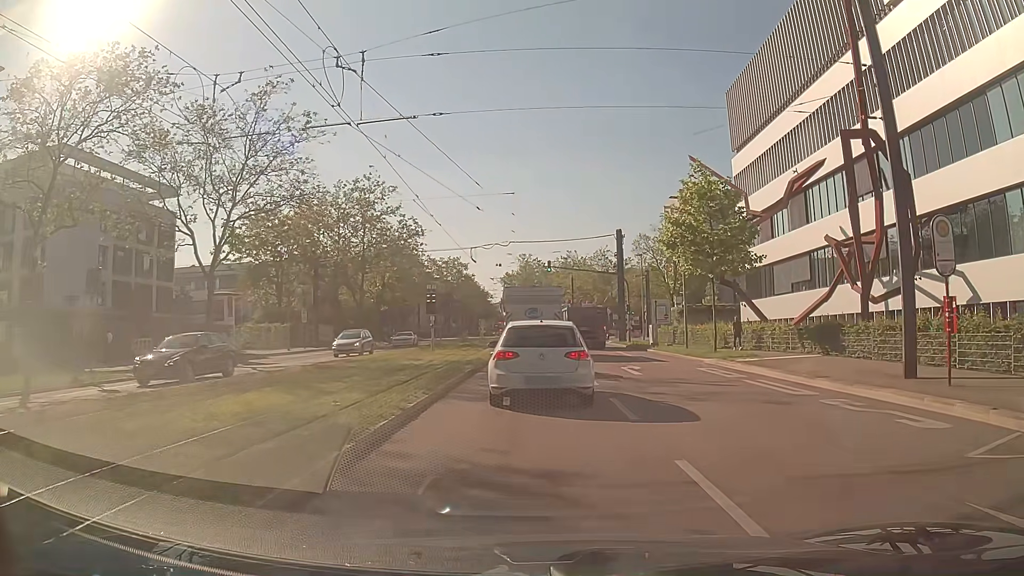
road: secondary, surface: asphalt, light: Day
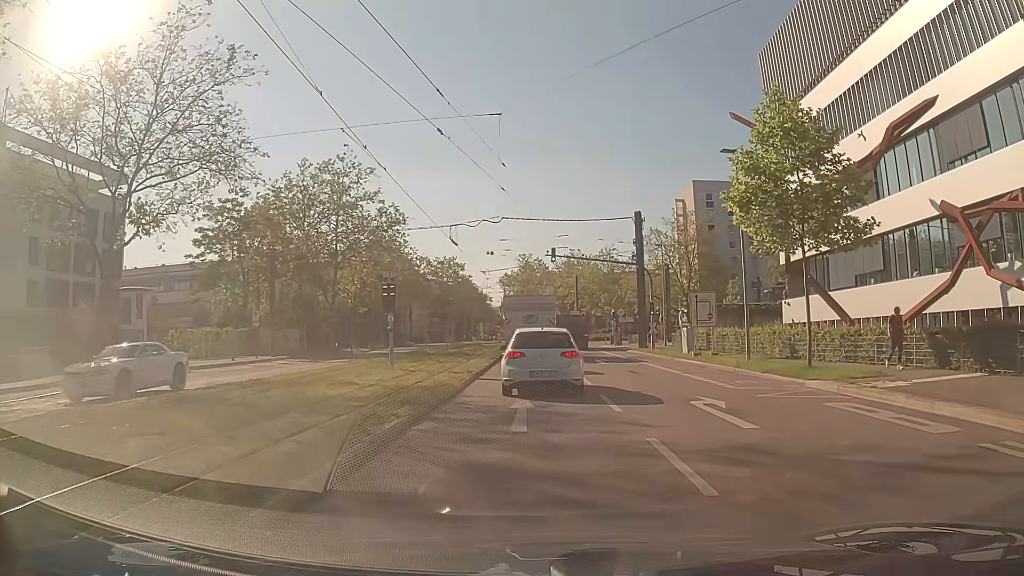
(+0.1, +10.4) m; -1°
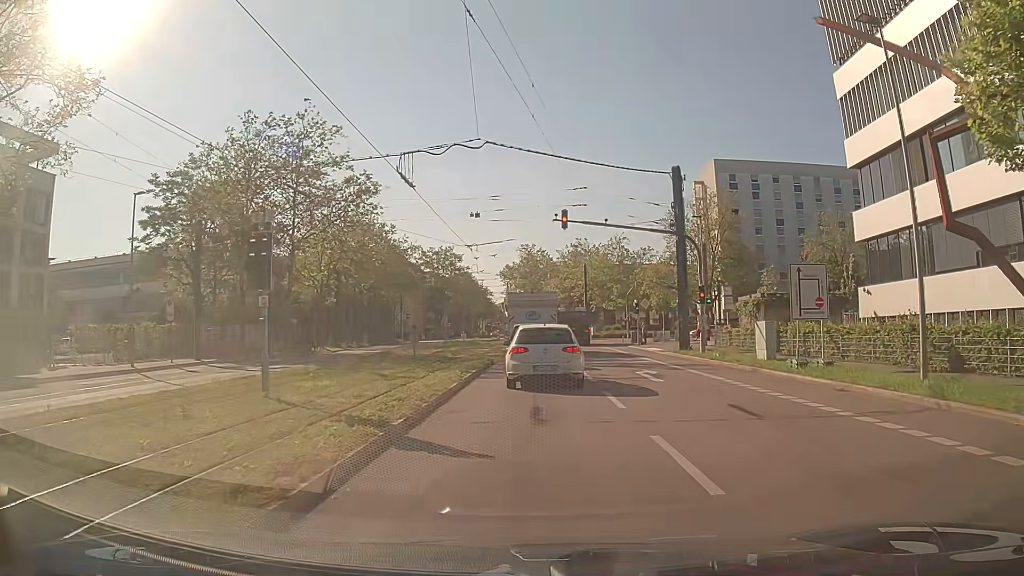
(+0.2, +12.4) m; 0°
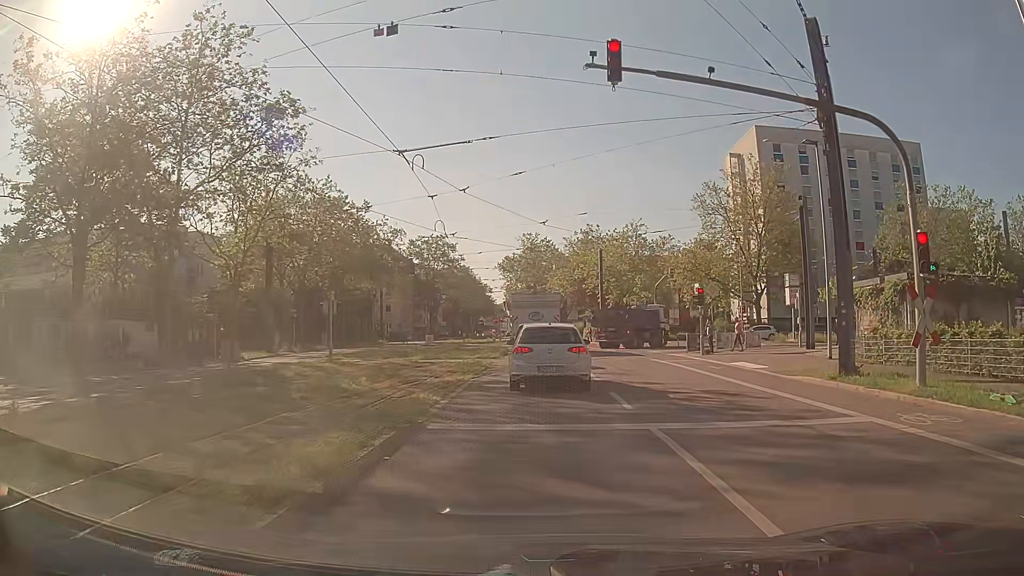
(+0.1, +18.1) m; +1°
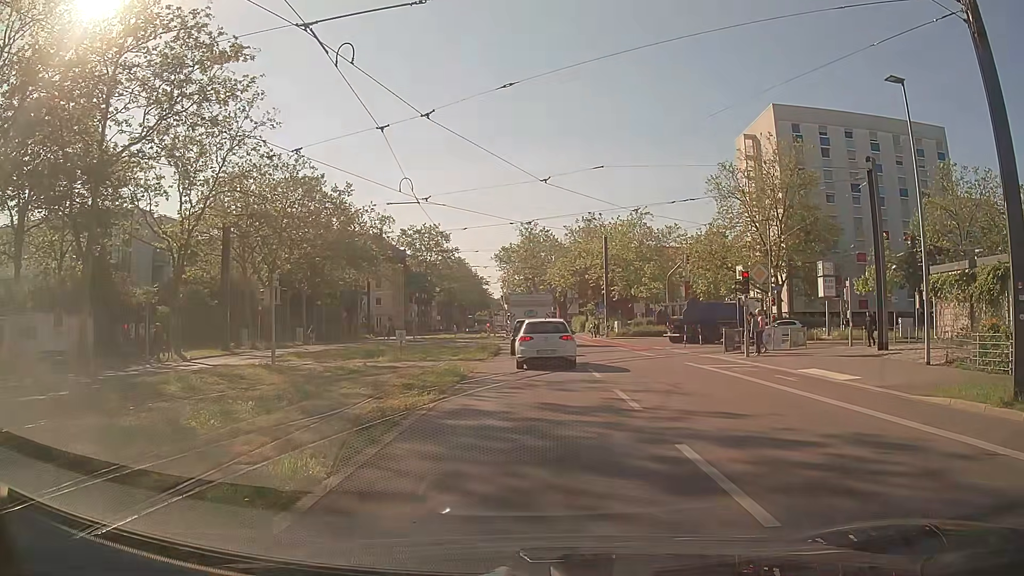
(-0.1, +6.4) m; -2°
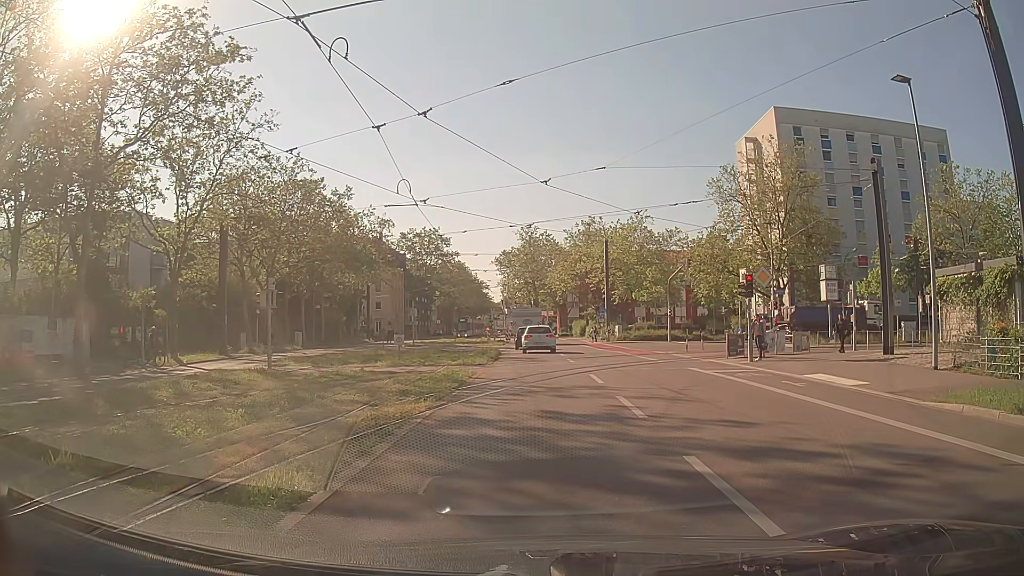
(0.0, +0.4) m; 0°
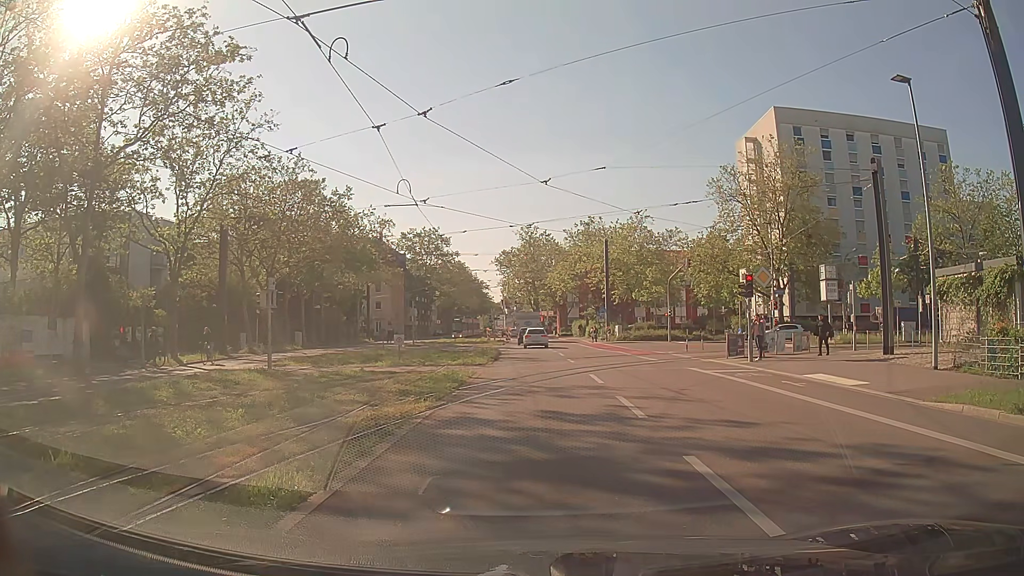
(0.0, 0.0) m; 0°
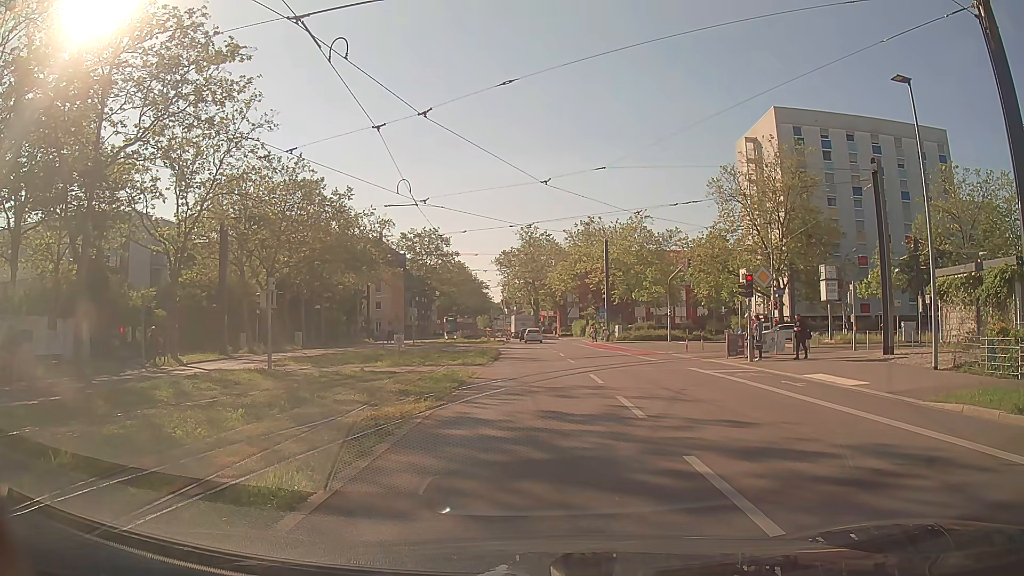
(0.0, 0.0) m; 0°
